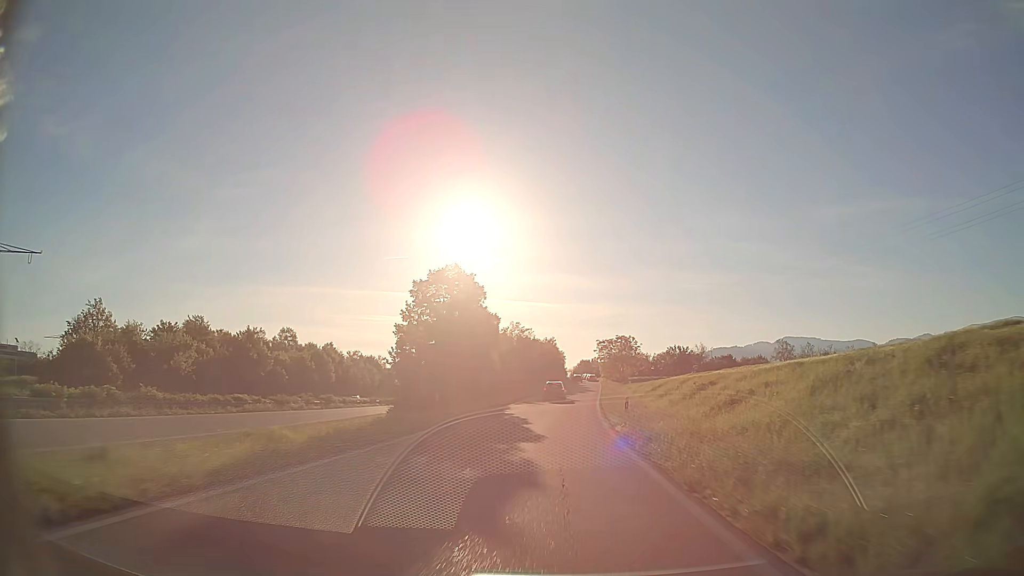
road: trunk_link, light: Day
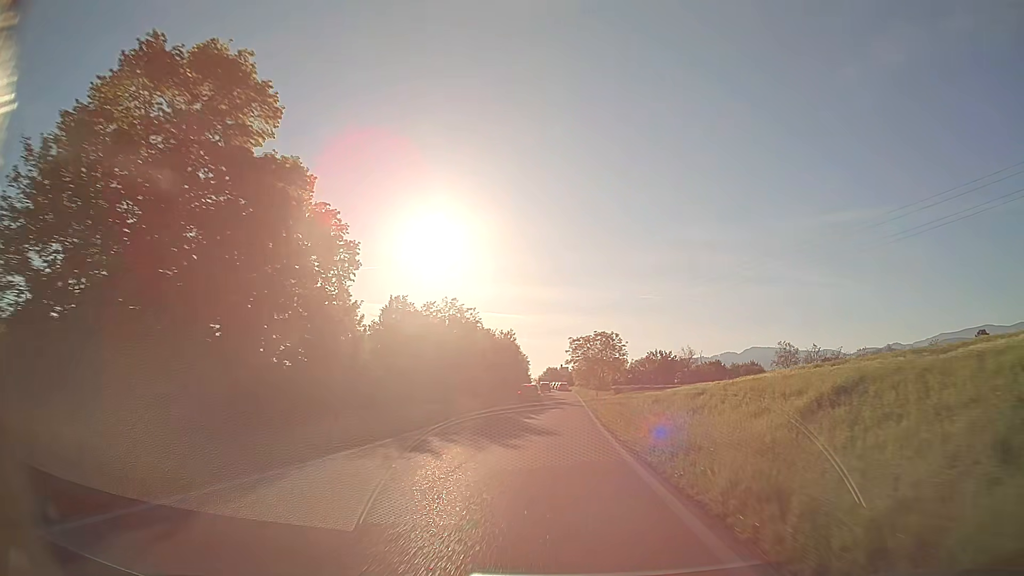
(+0.7, +31.4) m; +3°
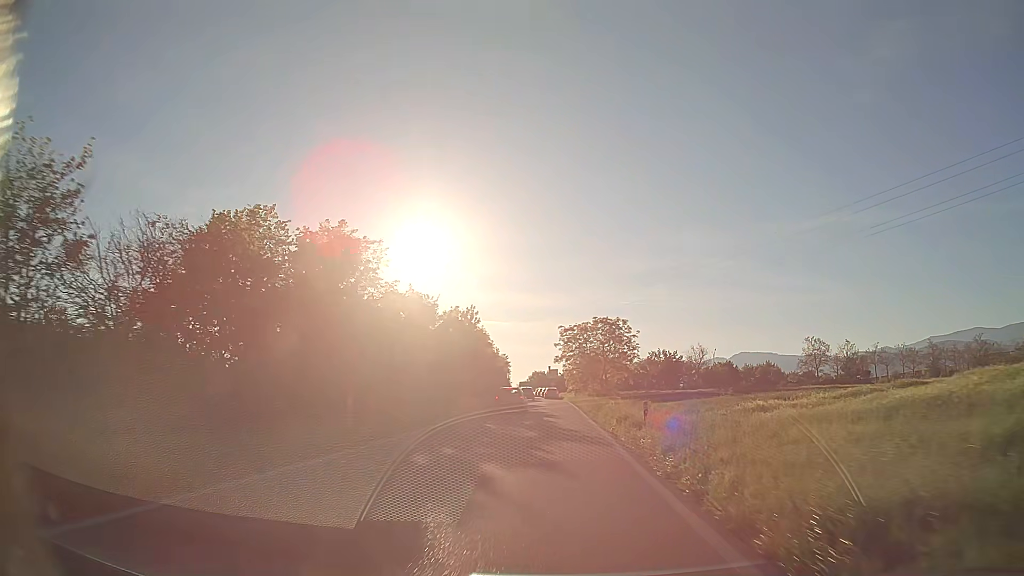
(+0.3, +28.4) m; +1°
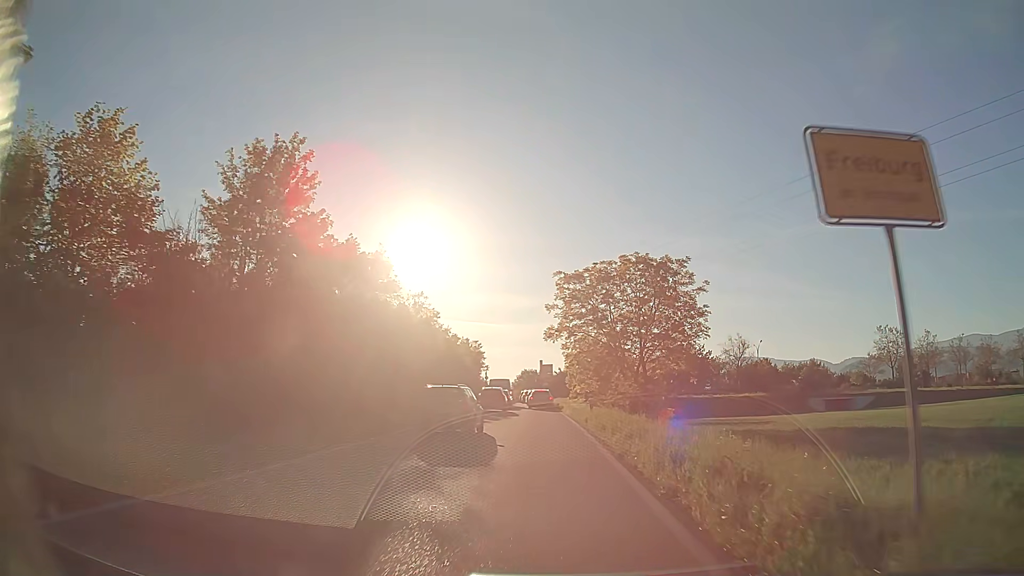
(+0.3, +37.6) m; 0°
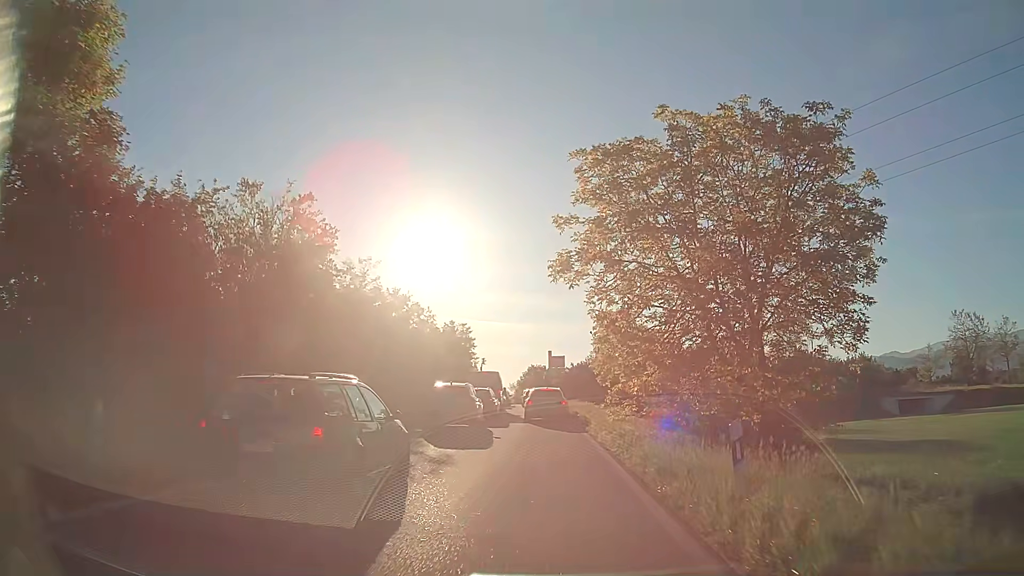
(-0.2, +21.3) m; -1°
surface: asphalt
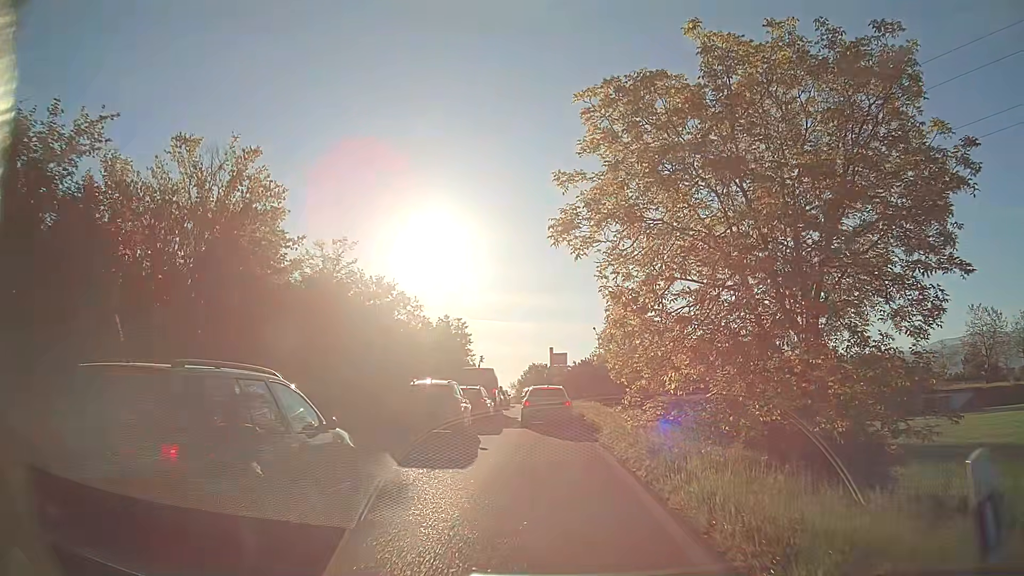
(0.0, +4.3) m; -1°
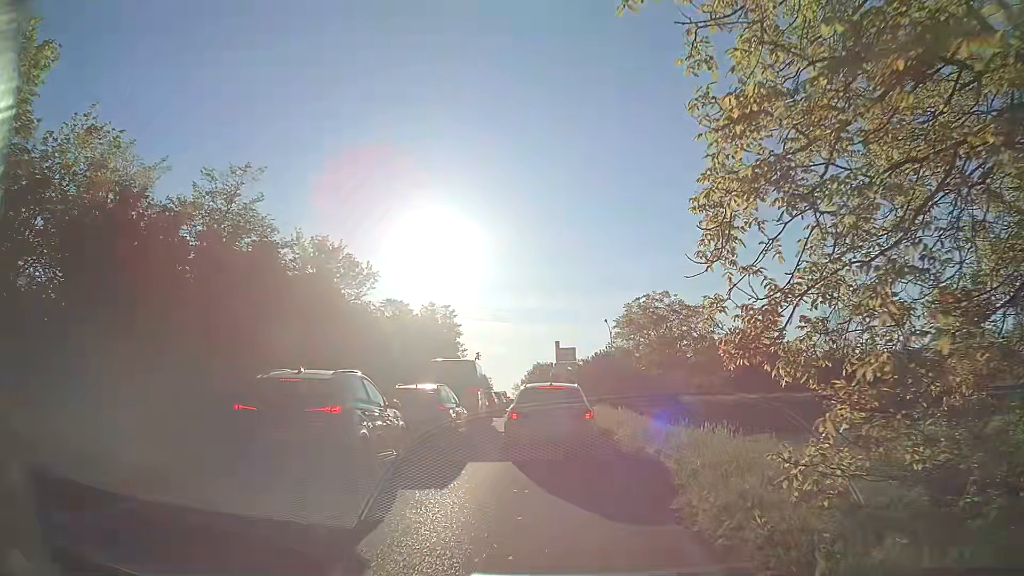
(+0.1, +10.3) m; -1°
